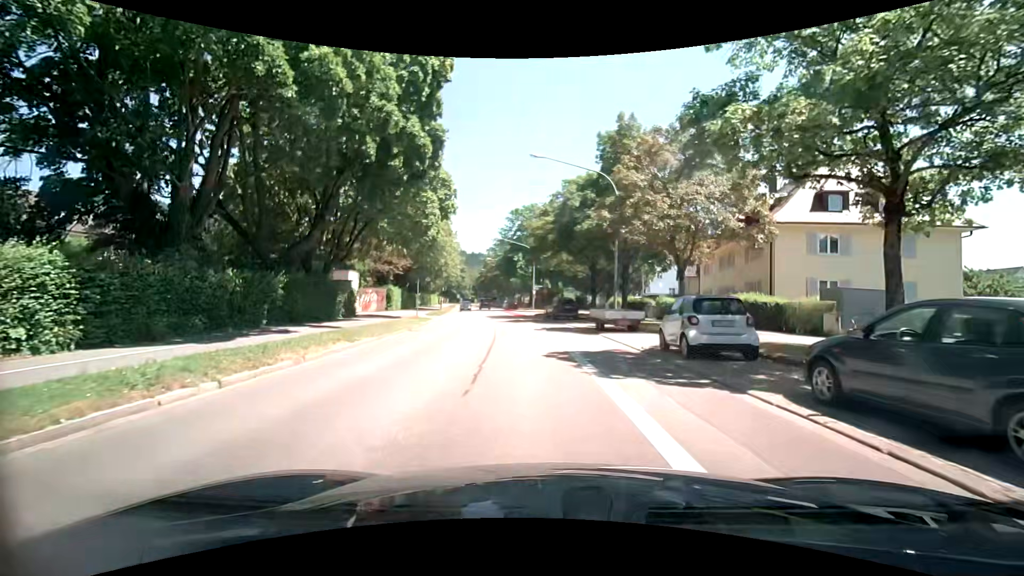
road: secondary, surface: asphalt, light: Day
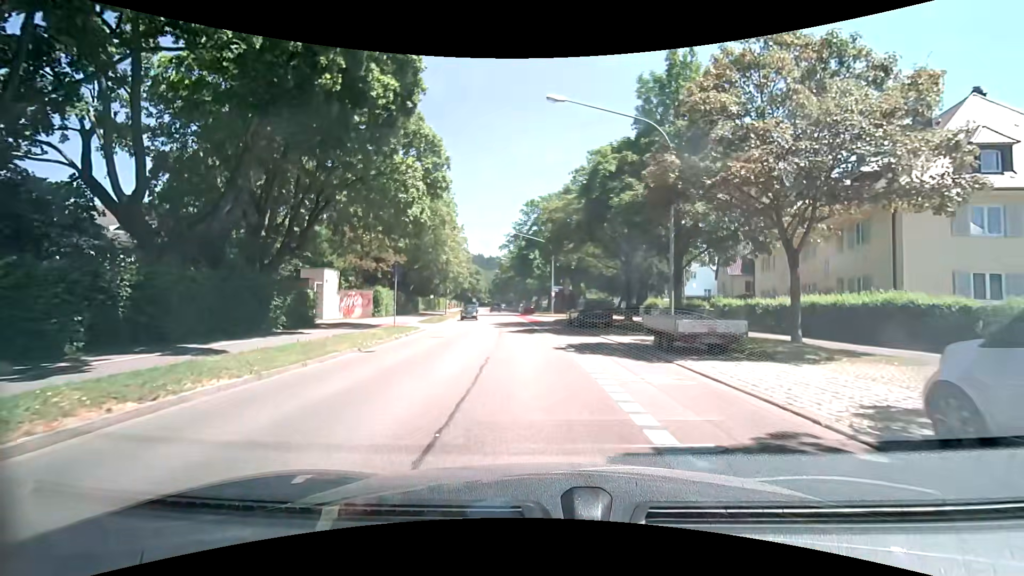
(-0.4, +9.0) m; -3°
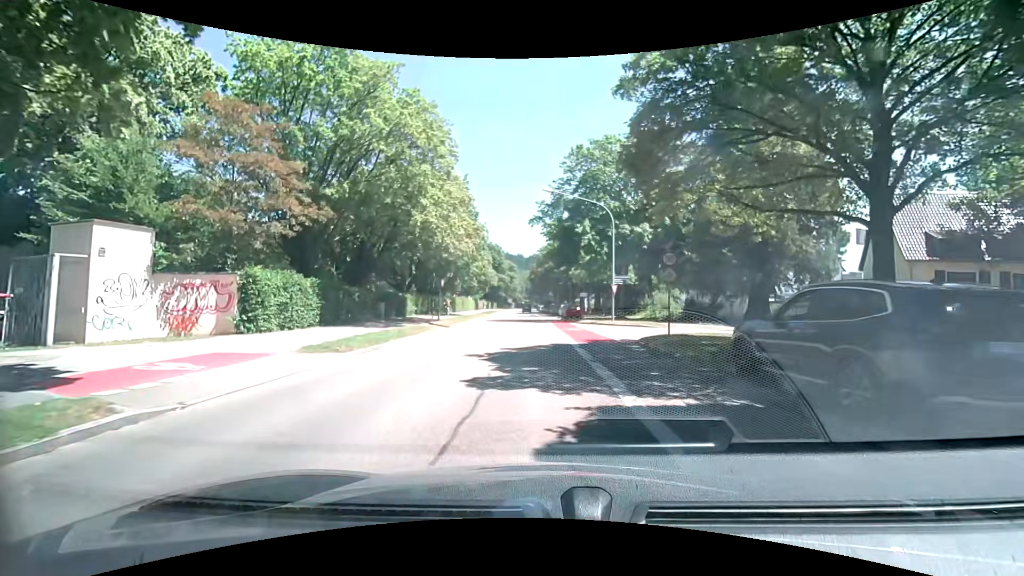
(-1.0, +22.4) m; -6°
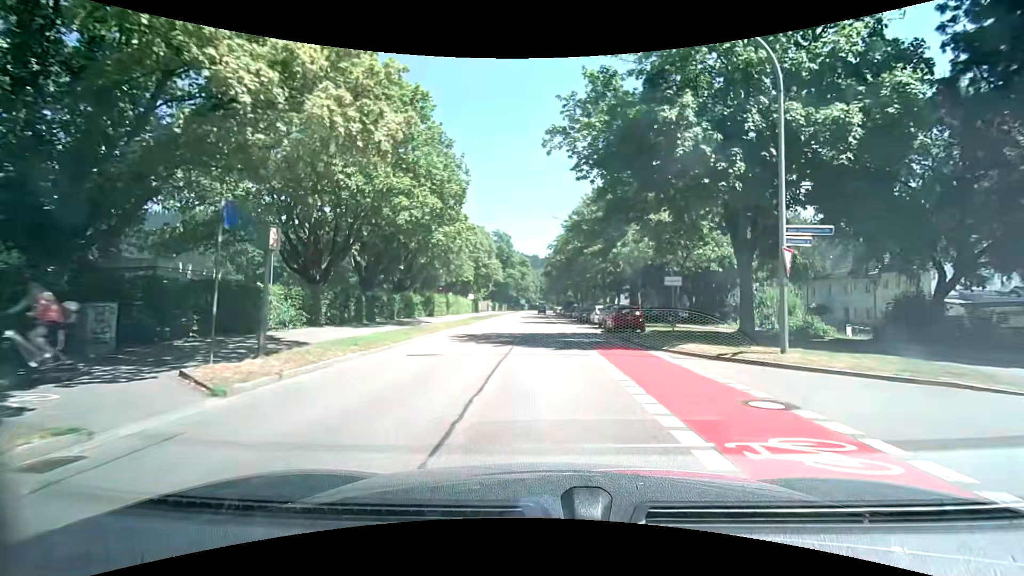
(-0.3, +24.3) m; -1°
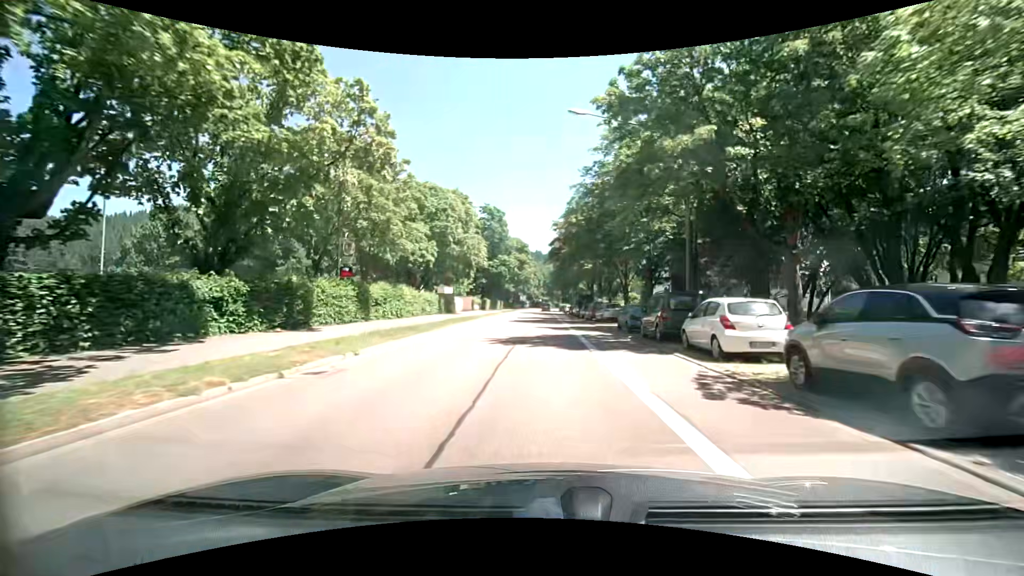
(-0.1, +26.5) m; 0°
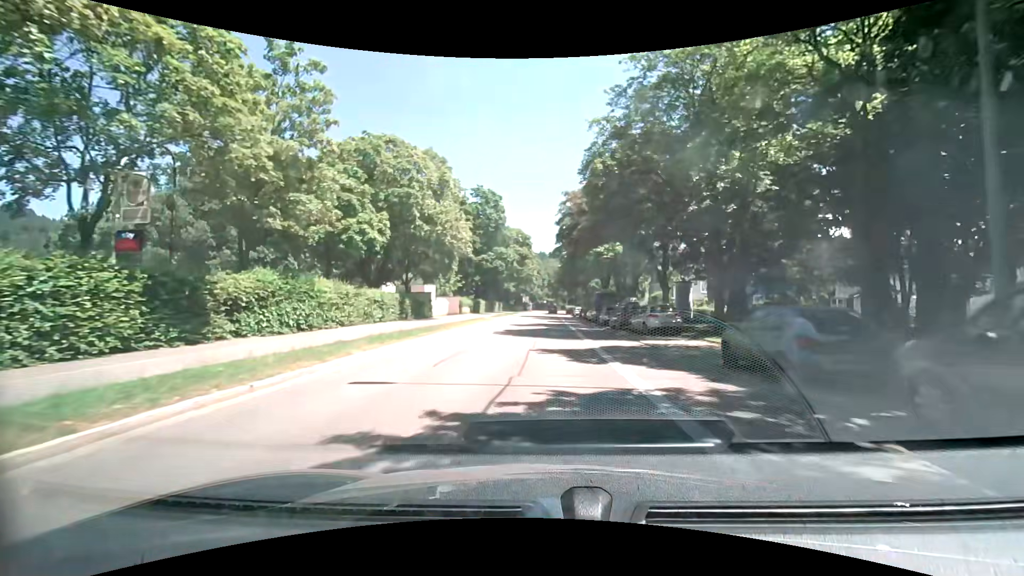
(-0.1, +14.8) m; 0°
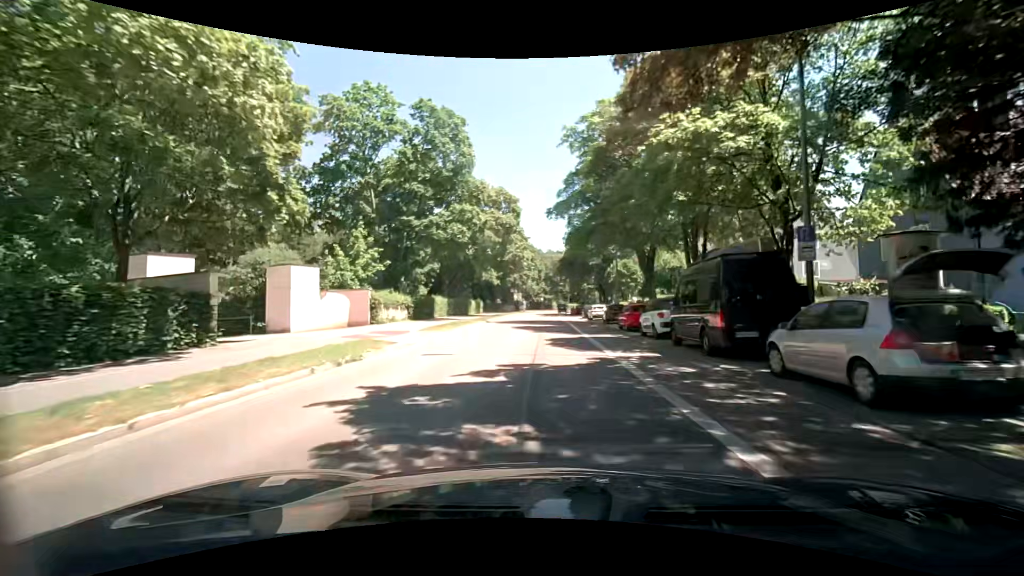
(-0.1, +30.1) m; 0°
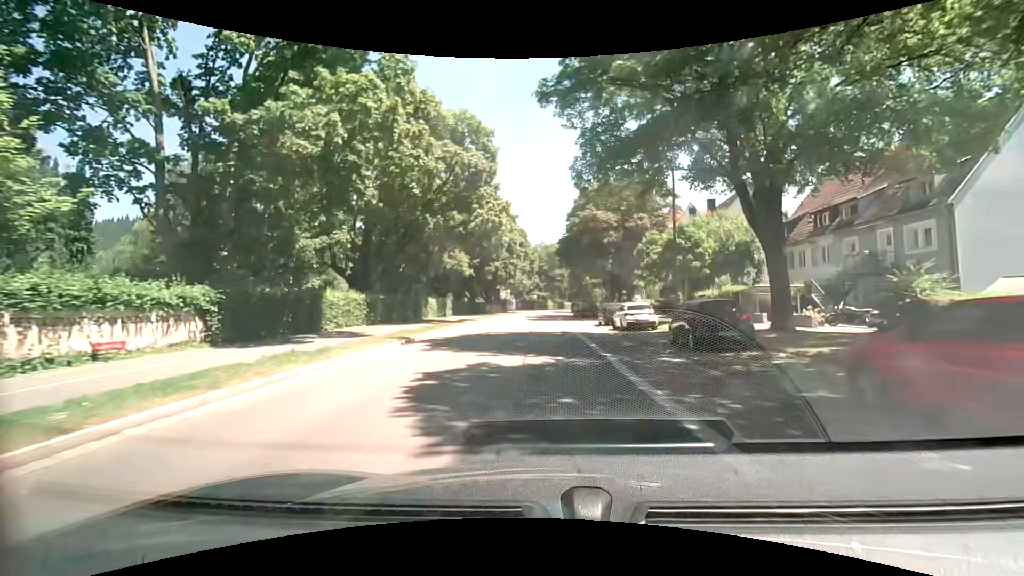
(+0.1, +22.3) m; 0°
(0, +10) (0, +20) (0, +30) (0, +40) (0, +50) (+1, +60) (+1, +70) (+3, +80) (+4, +90) (+7, +99) m
